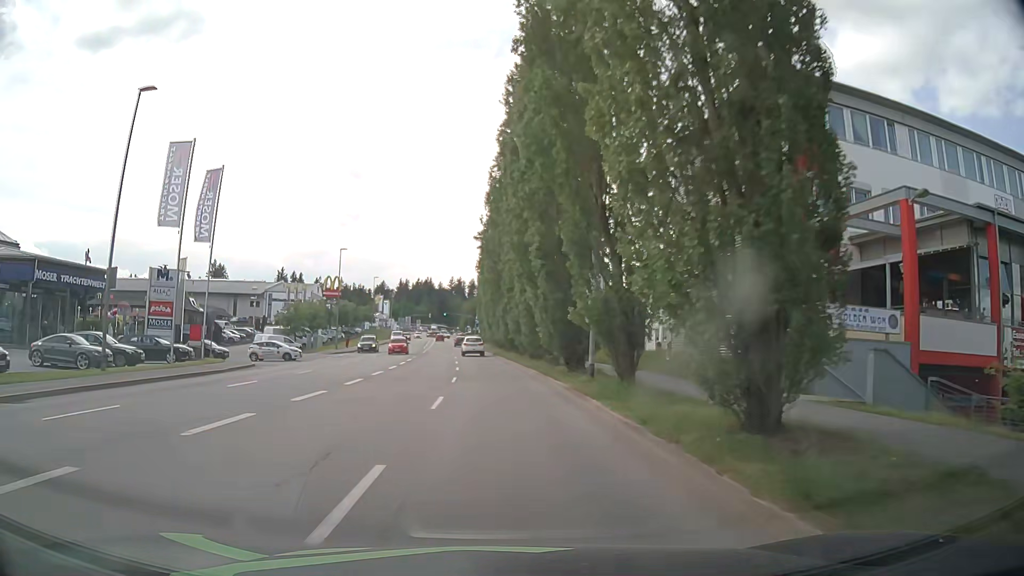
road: tertiary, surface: asphalt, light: Day
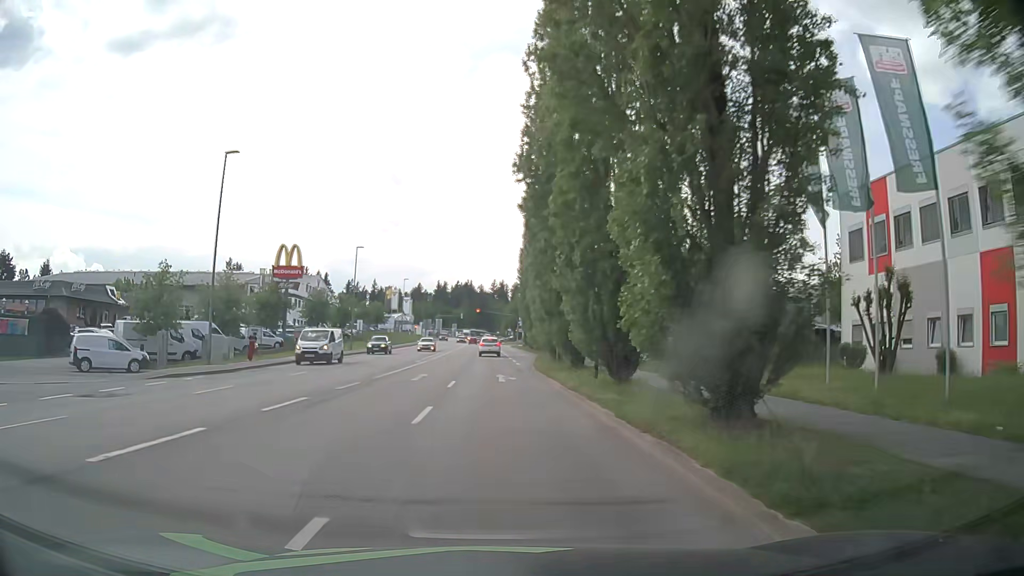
(-1.0, +38.7) m; -4°
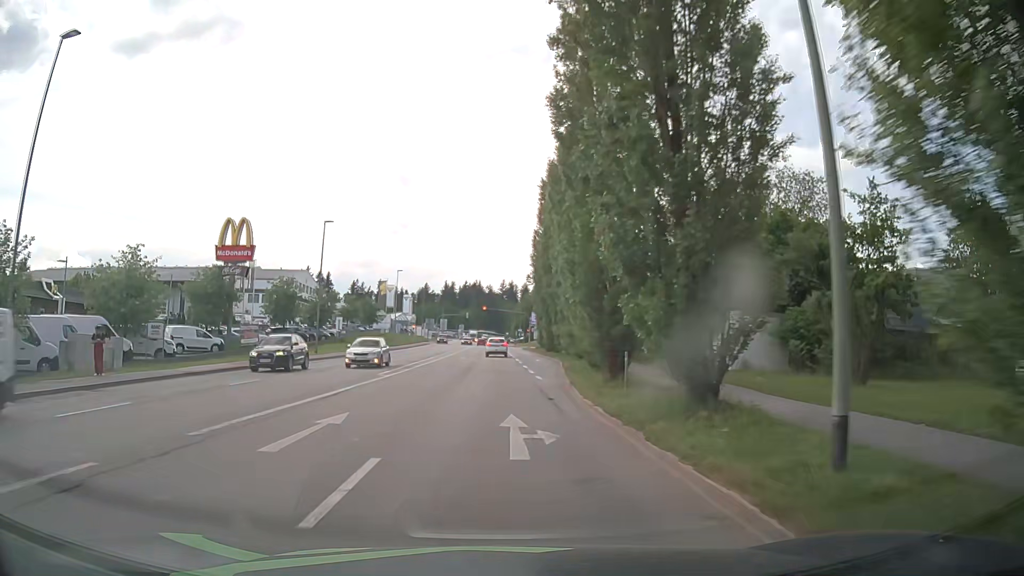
(-0.1, +15.5) m; 0°
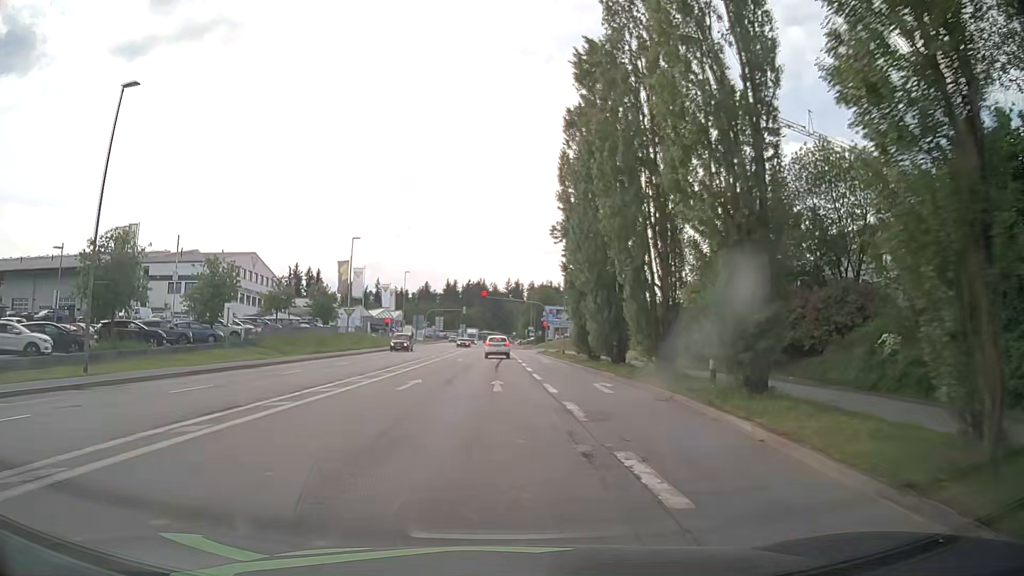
(-0.5, +30.6) m; -1°
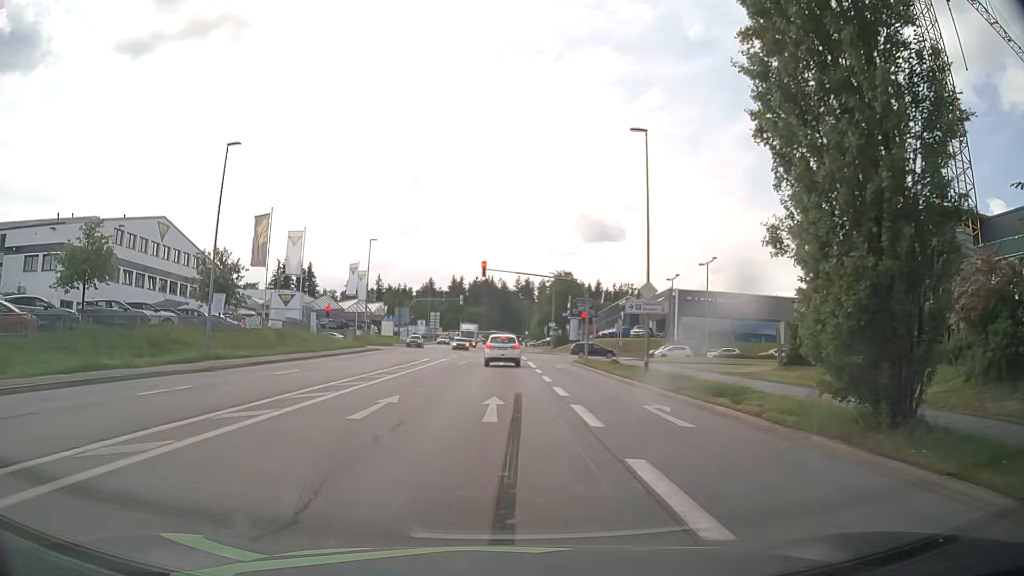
(-0.2, +30.8) m; -1°
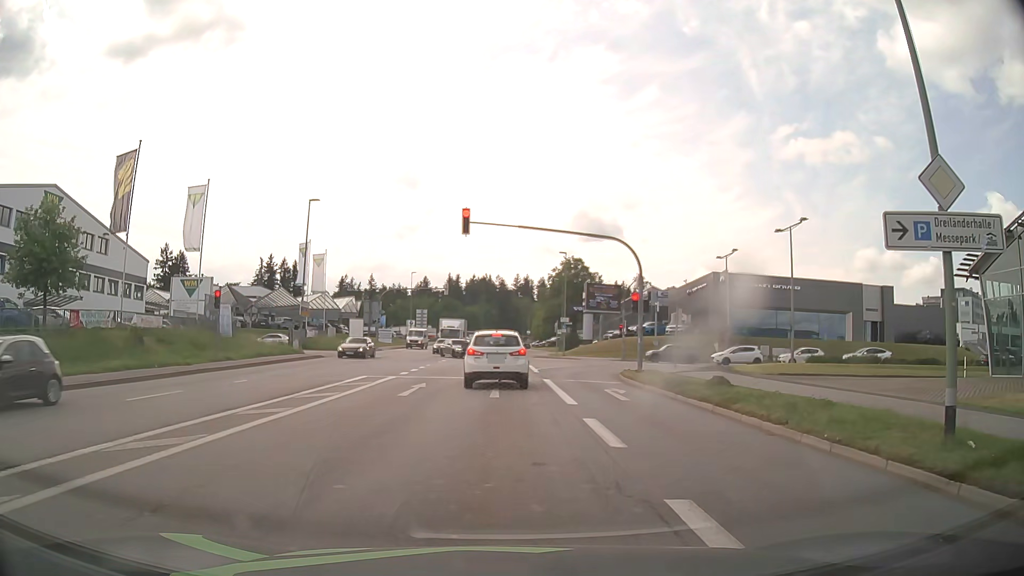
(+0.1, +19.5) m; +1°
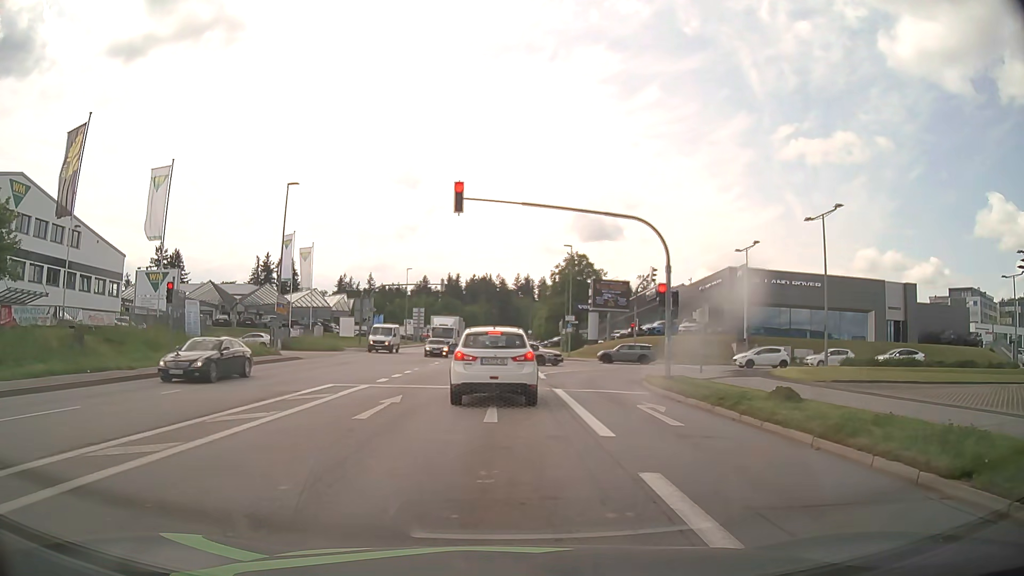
(0.0, +4.8) m; -1°
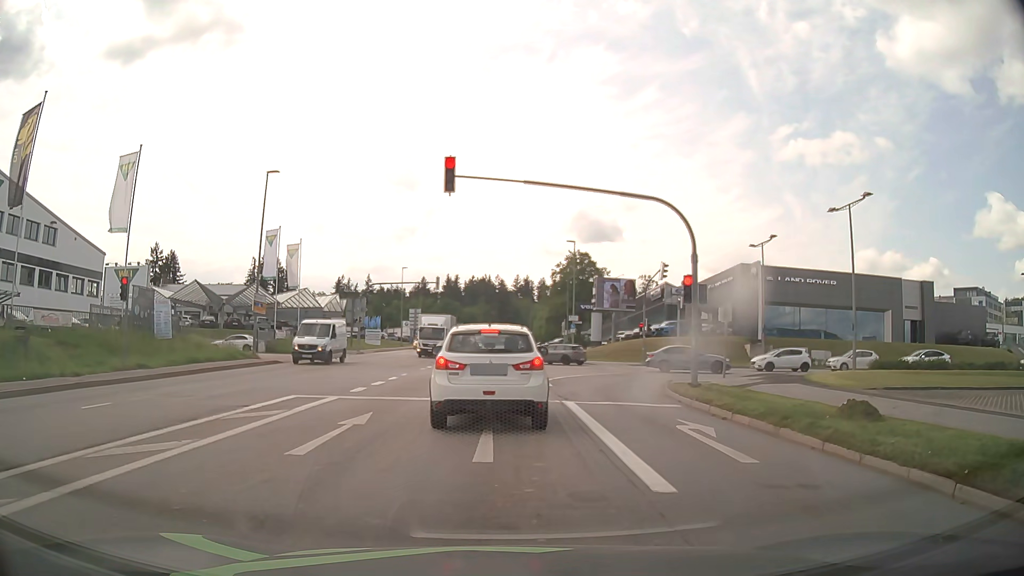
(0.0, +3.5) m; 0°
